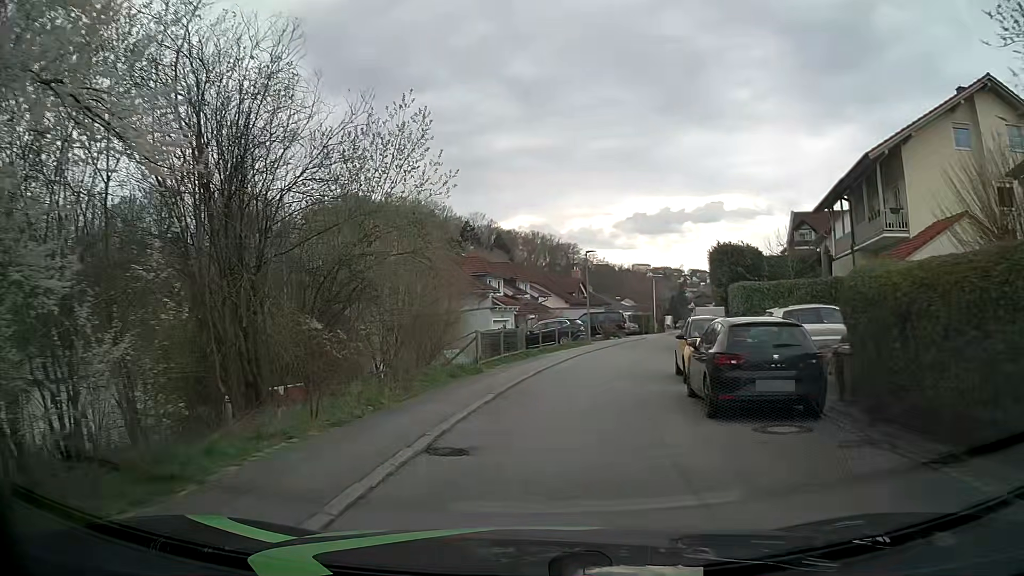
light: Day
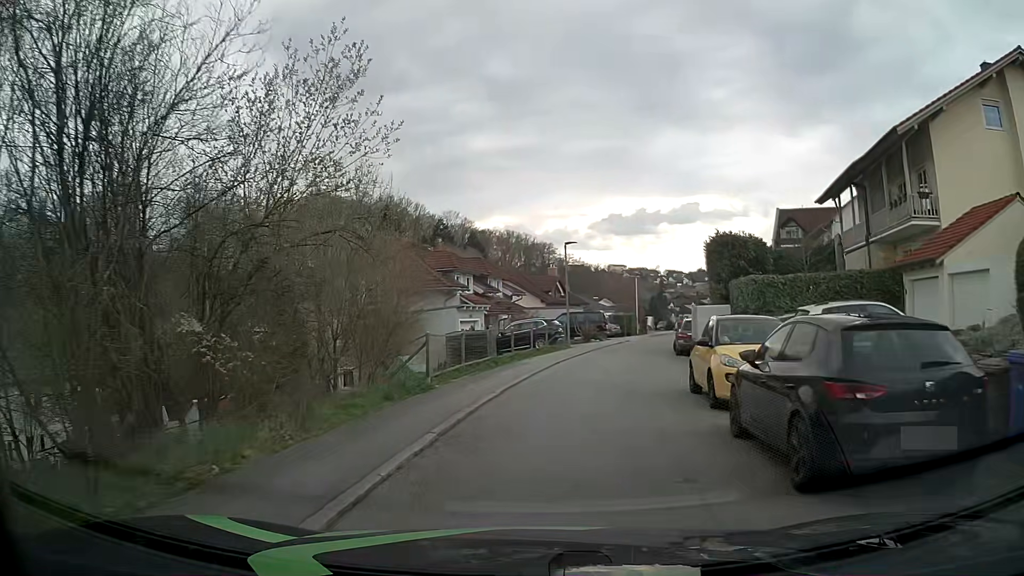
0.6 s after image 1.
(+0.1, +4.3) m; +2°
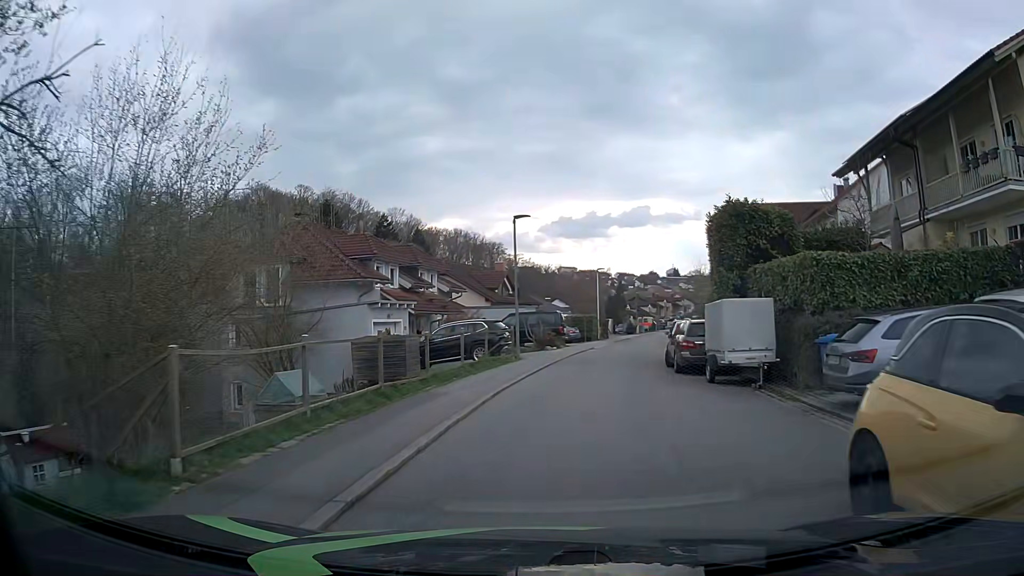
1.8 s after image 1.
(+0.3, +8.7) m; +4°
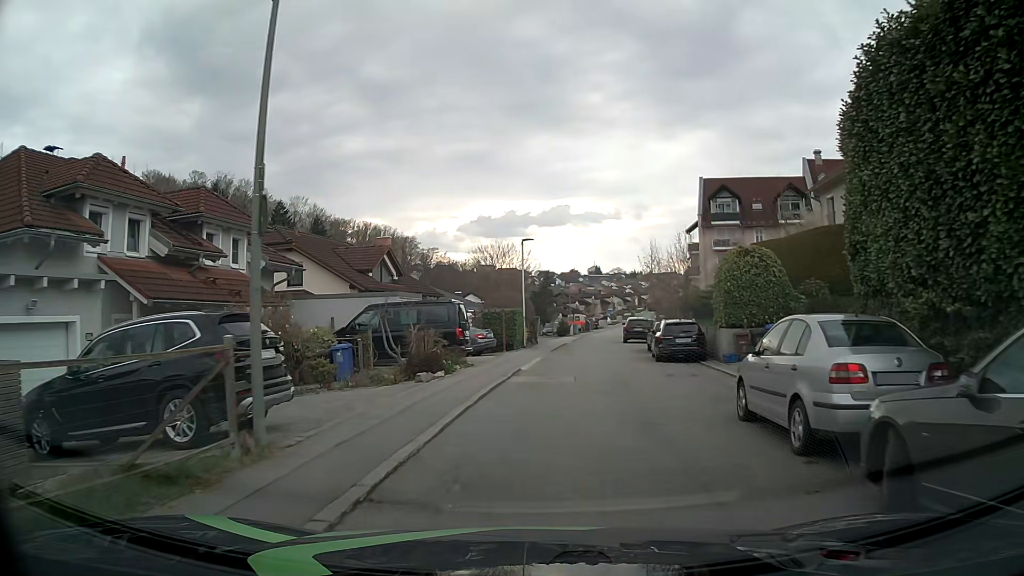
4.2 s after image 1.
(+1.1, +17.4) m; +7°
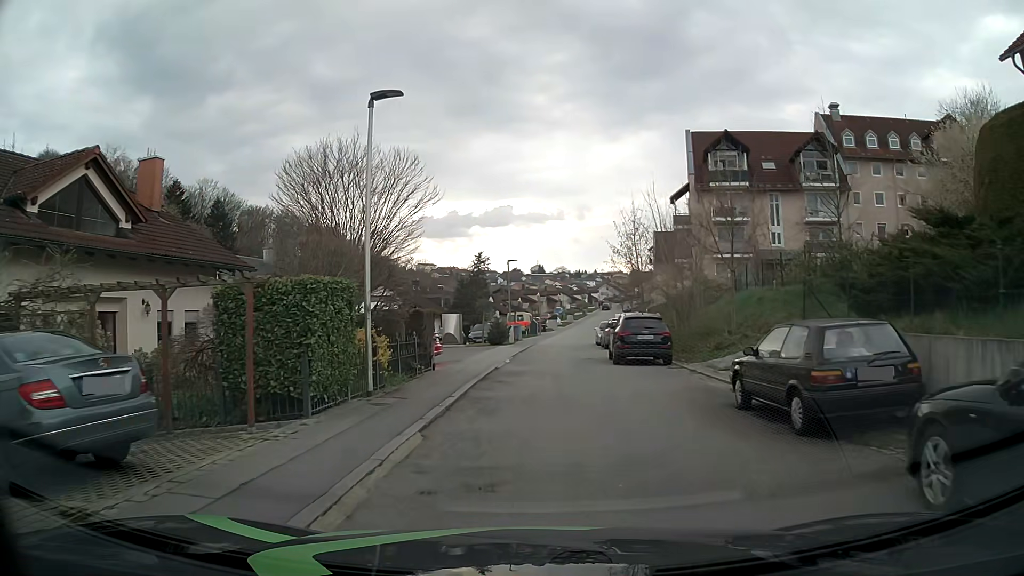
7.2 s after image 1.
(+1.2, +21.8) m; +5°
